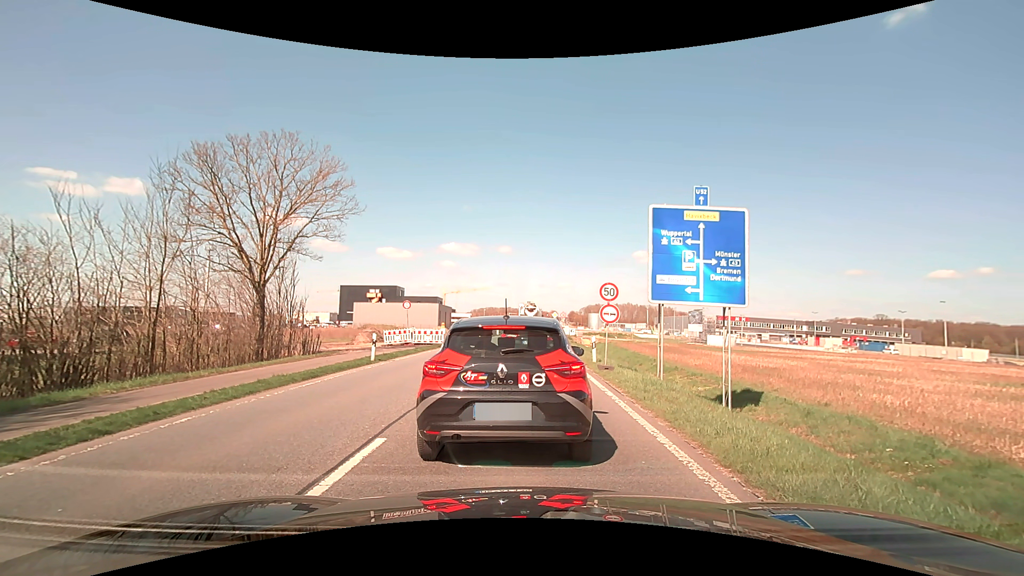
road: primary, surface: asphalt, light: Day
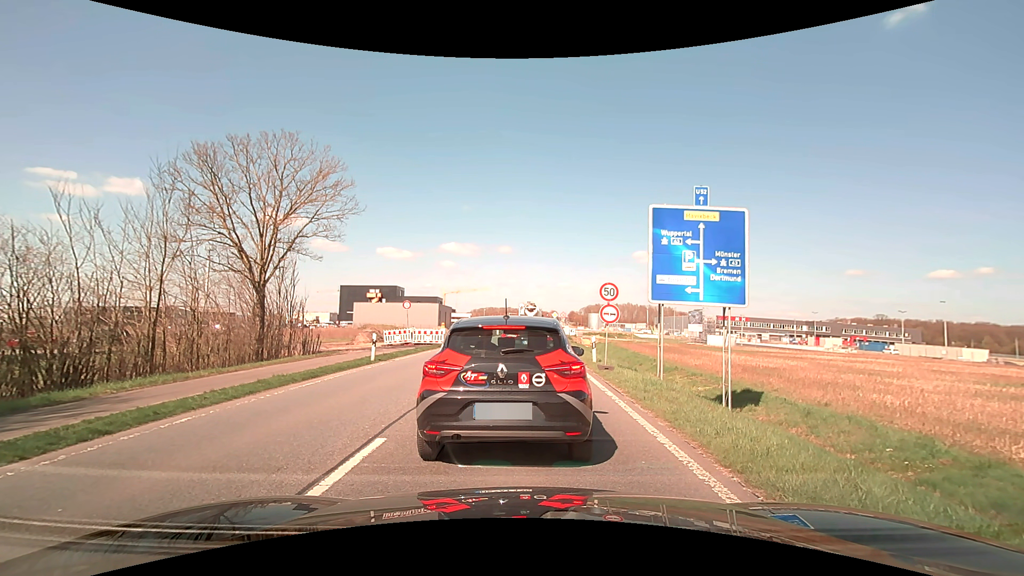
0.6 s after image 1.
(0.0, 0.0) m; 0°
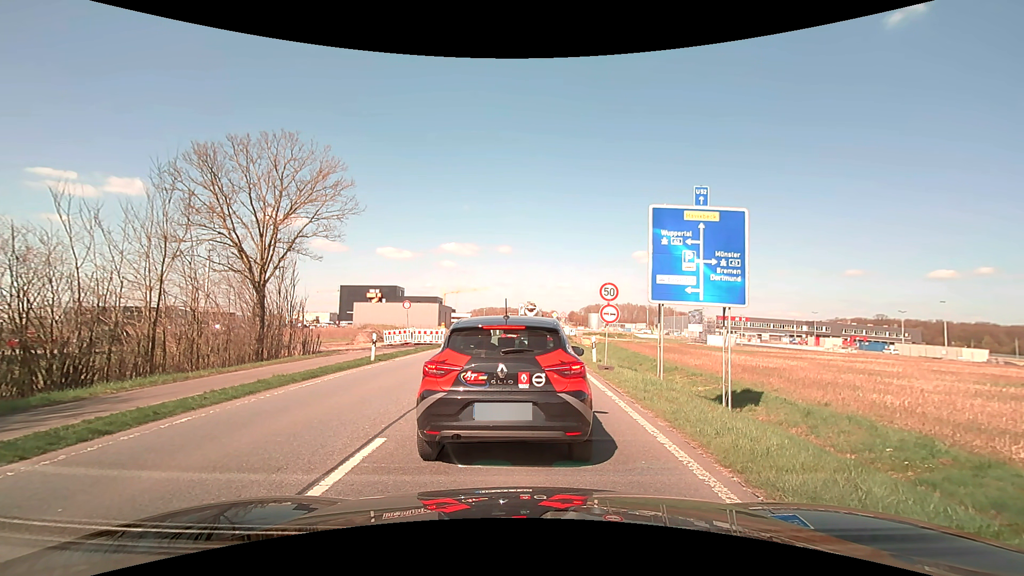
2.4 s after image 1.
(0.0, 0.0) m; 0°
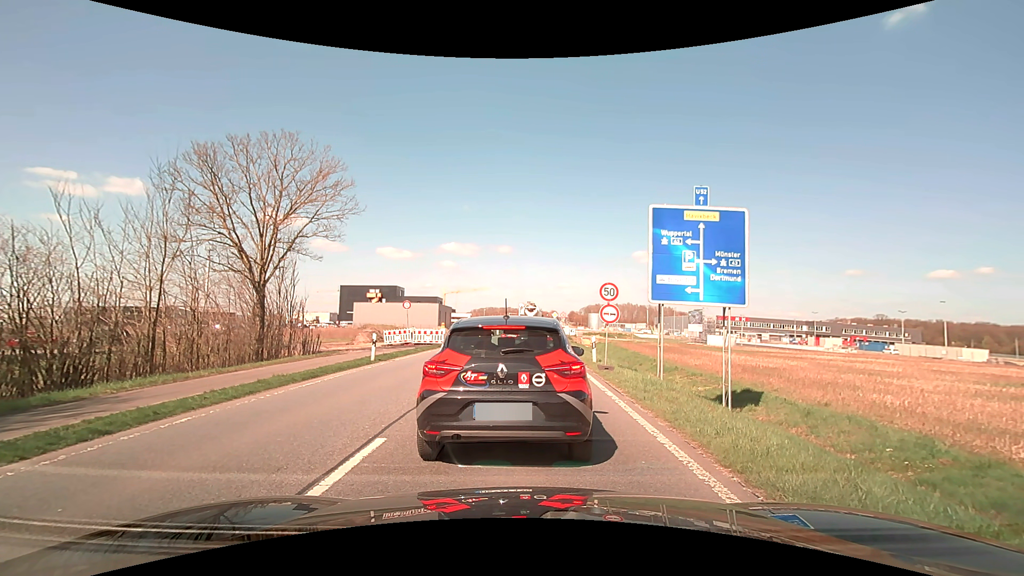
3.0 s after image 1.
(0.0, 0.0) m; 0°
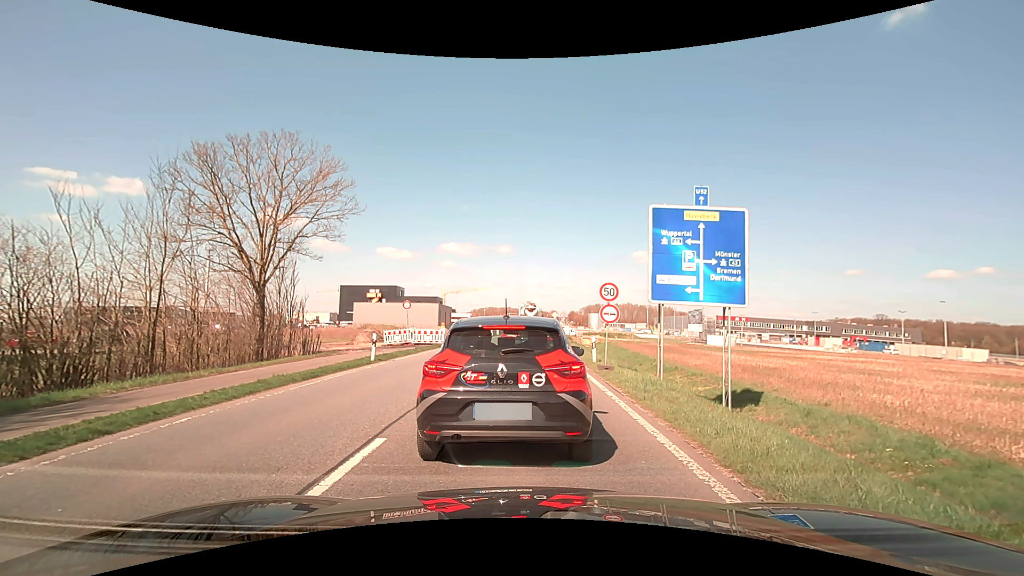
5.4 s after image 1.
(0.0, 0.0) m; 0°
(0, +10) (0, +20) (0, +30) (+1, +40) (+1, +50) (+2, +60) (+2, +70) (+2, +80) (+3, +90) (+3, +100) m
